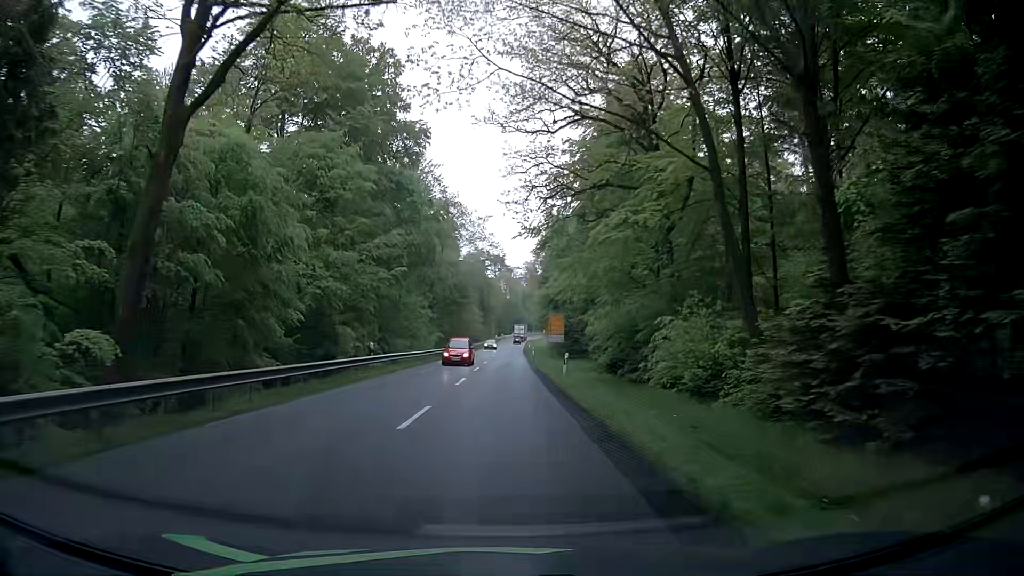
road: secondary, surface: asphalt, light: Day
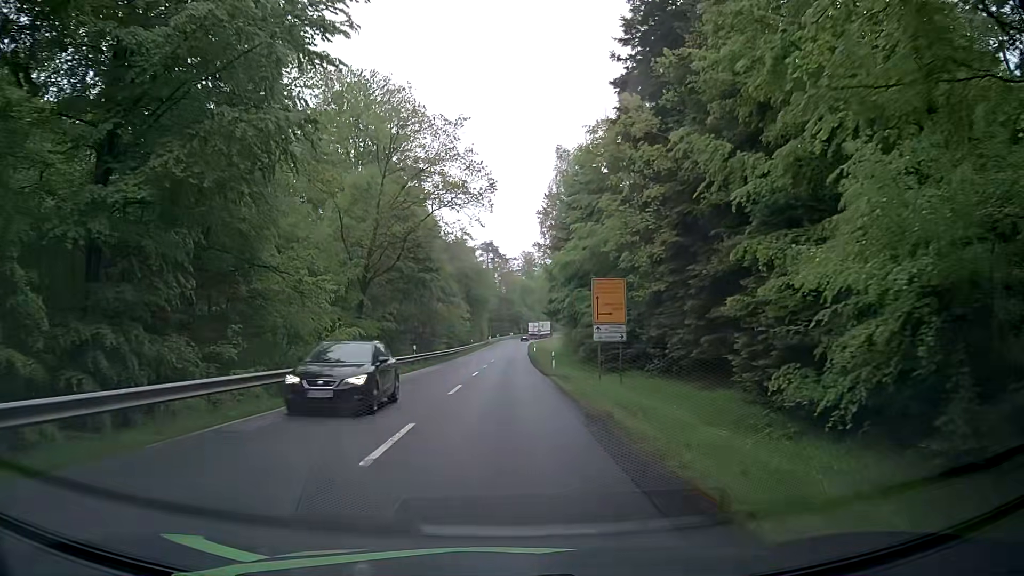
(-1.2, +36.4) m; -1°
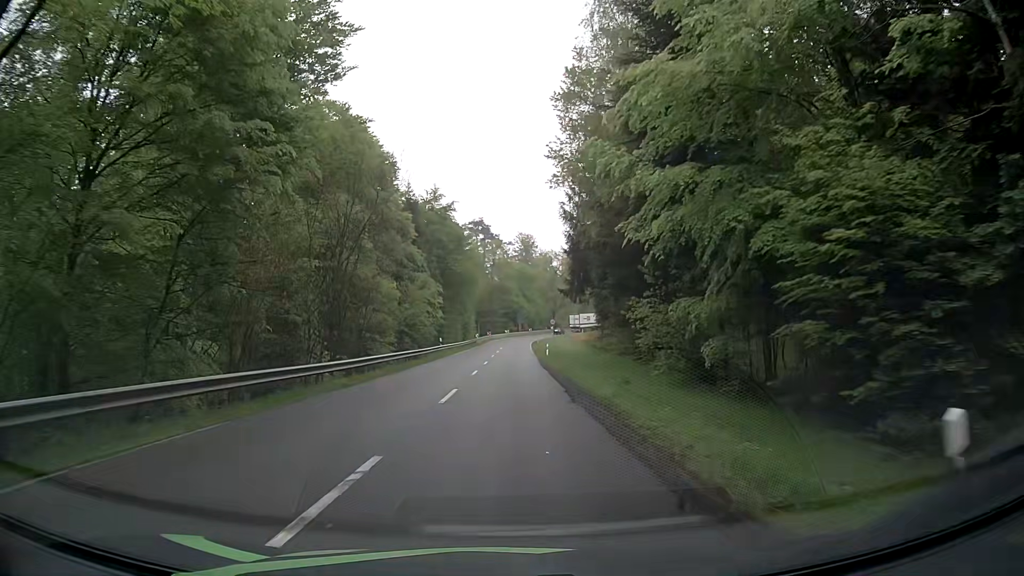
(-0.1, +36.5) m; 0°
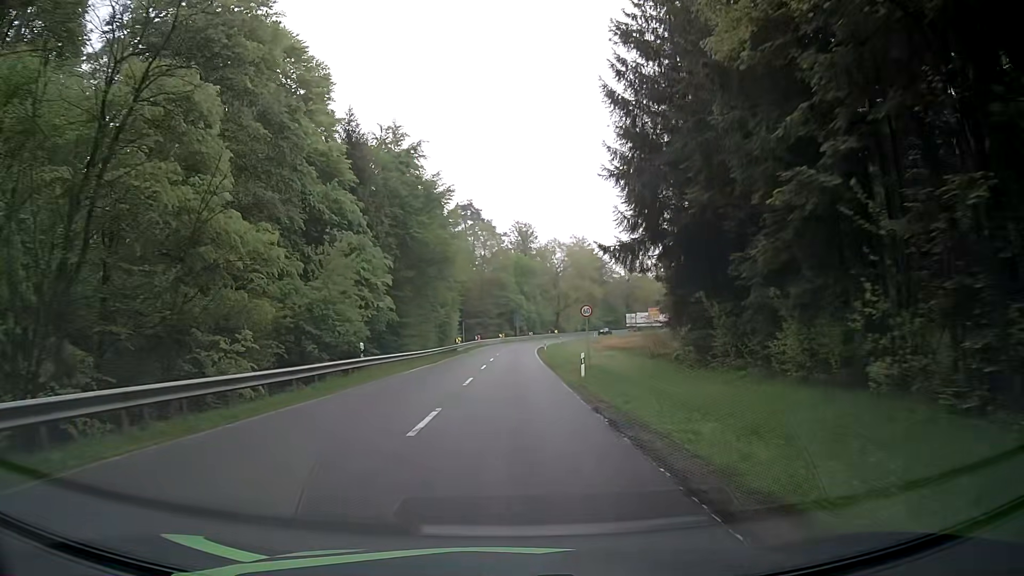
(-0.1, +27.3) m; 0°
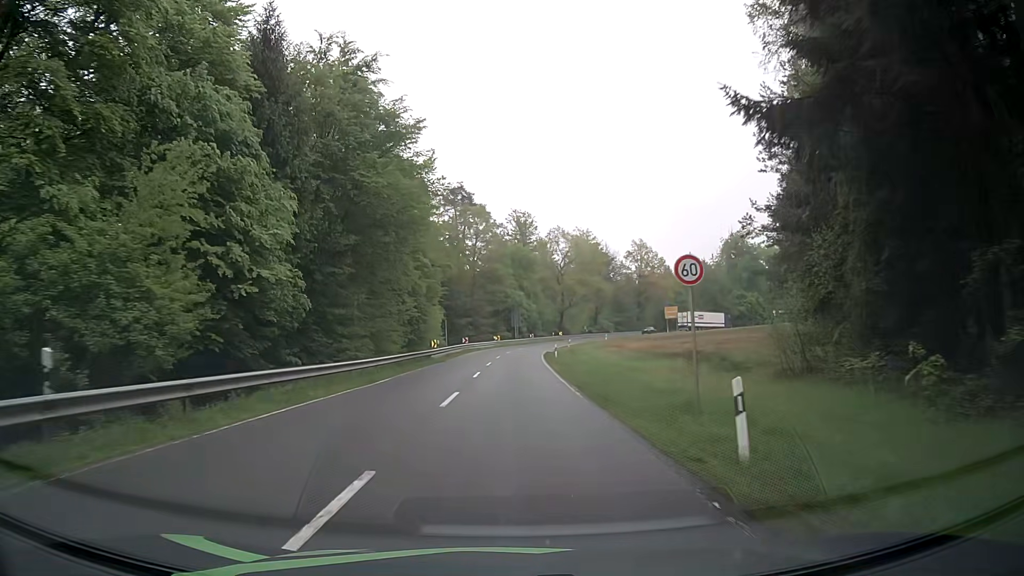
(-0.1, +18.2) m; 0°
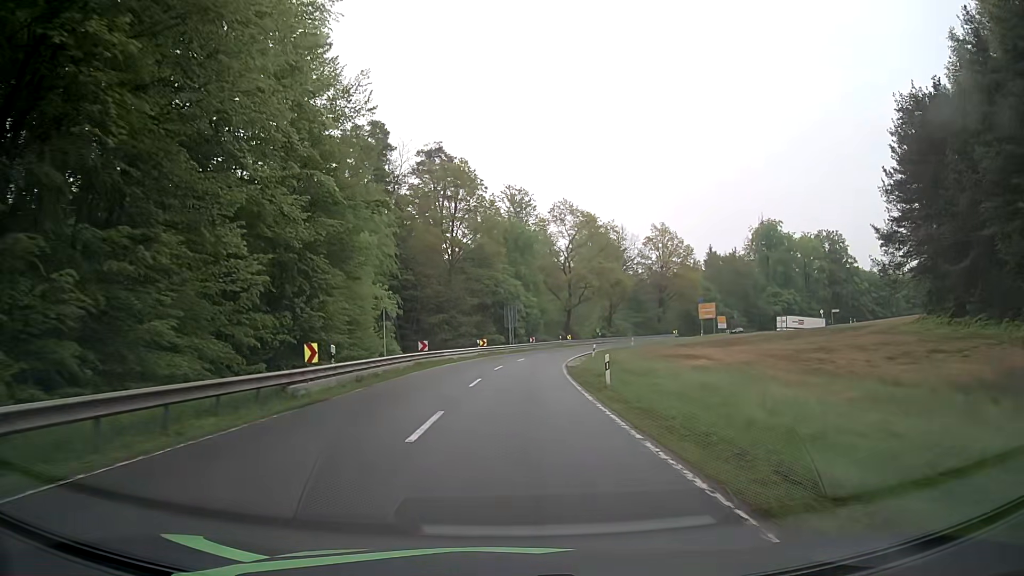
(-0.1, +27.1) m; 0°
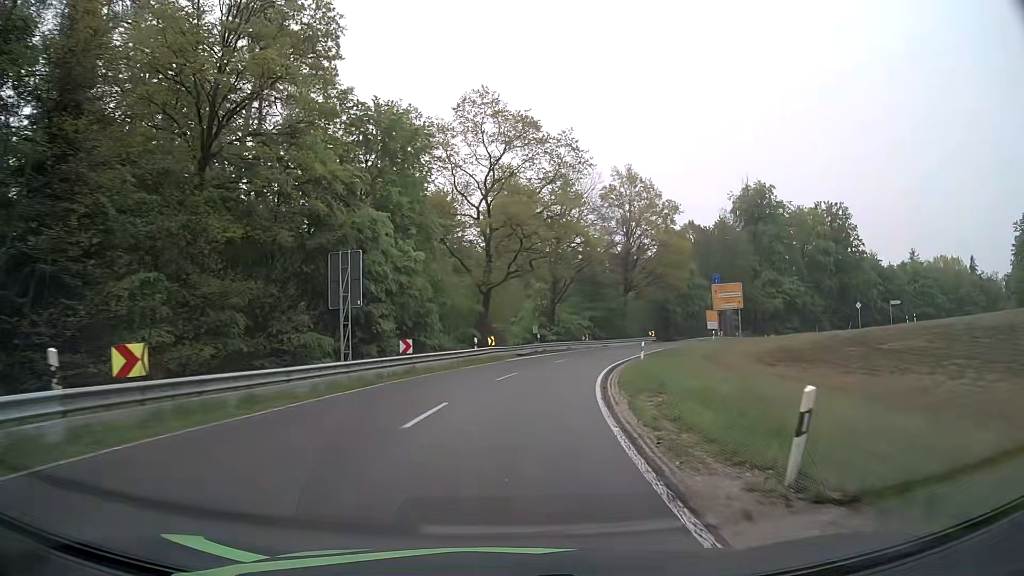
(+2.2, +43.2) m; +8°
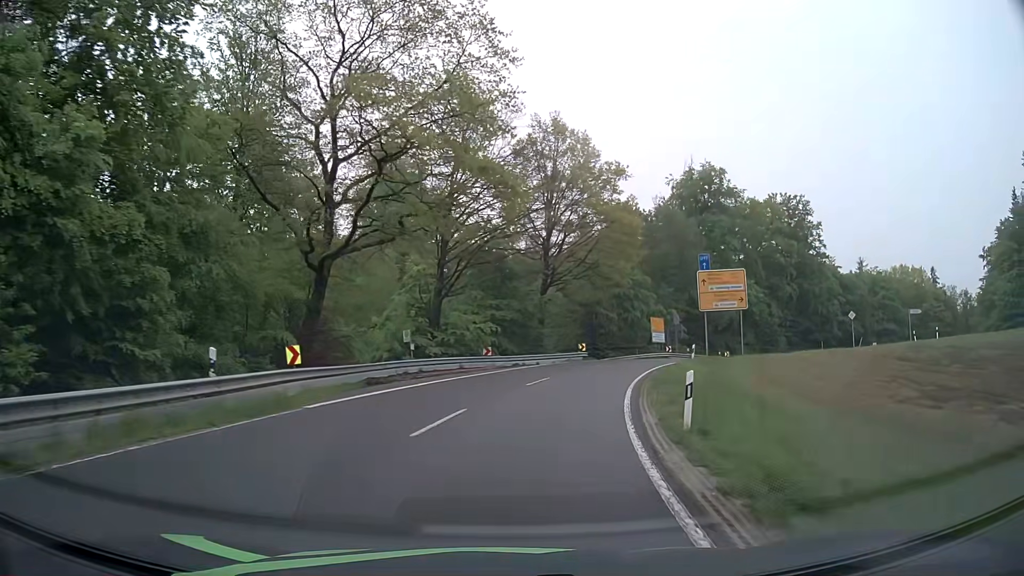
(+1.8, +22.4) m; +9°
(0, +10) (+2, +20) (+4, +30) (+8, +39) (+14, +47) (+23, +51) (+33, +52) (+42, +49) (+52, +45) (+61, +41) m
